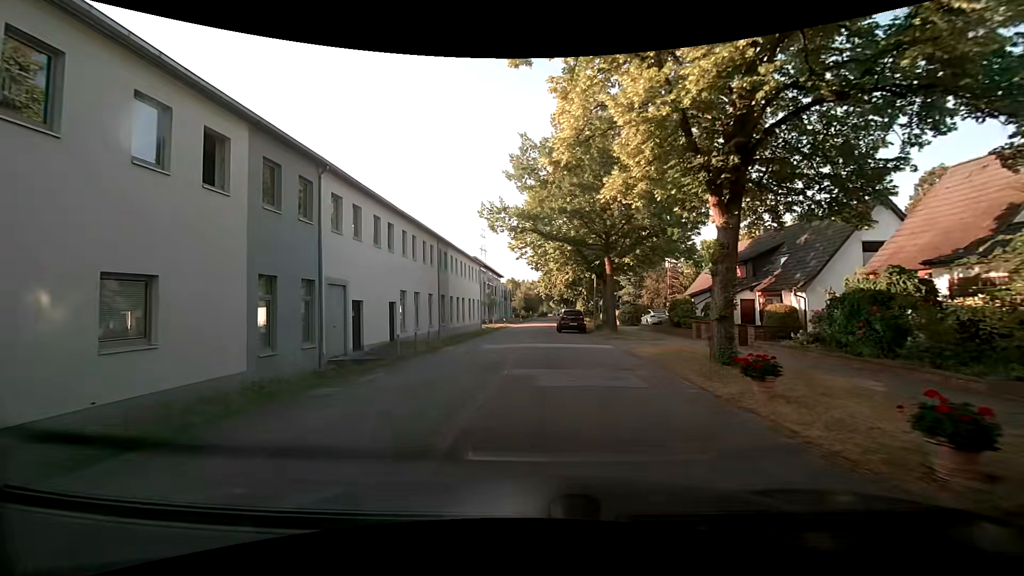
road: residential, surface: asphalt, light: Day
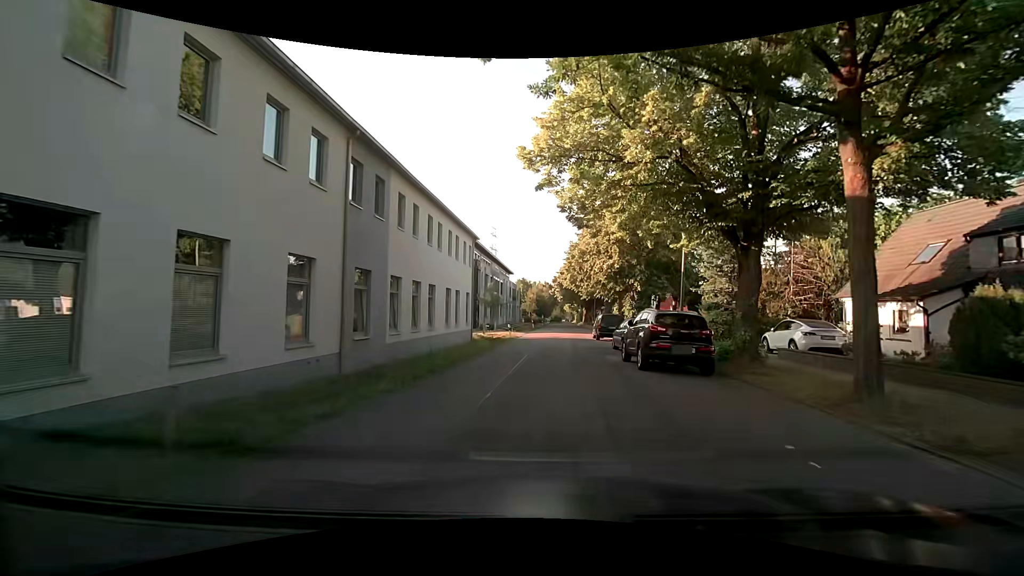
(-0.9, +20.6) m; -1°
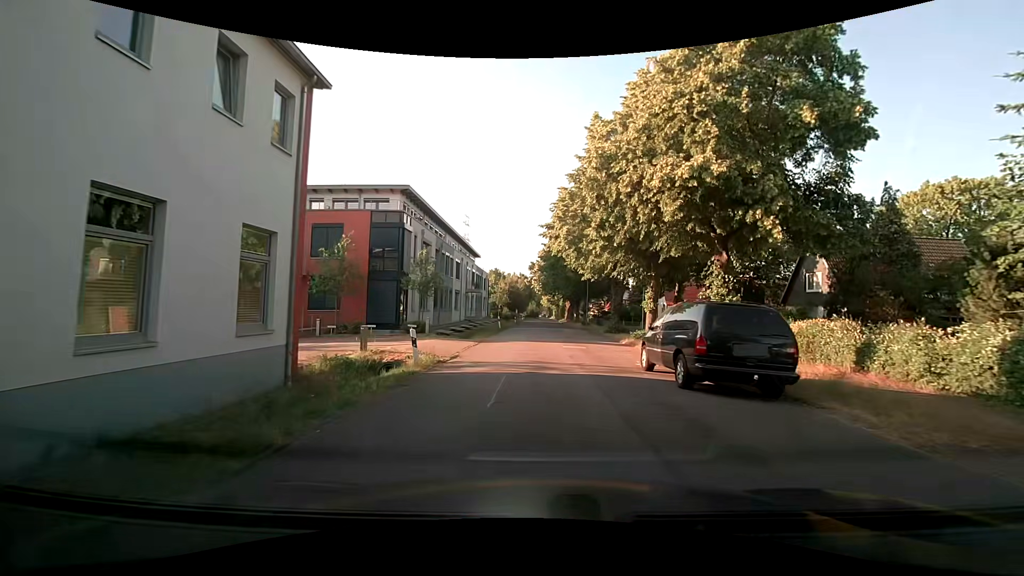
(+0.4, +23.0) m; +2°
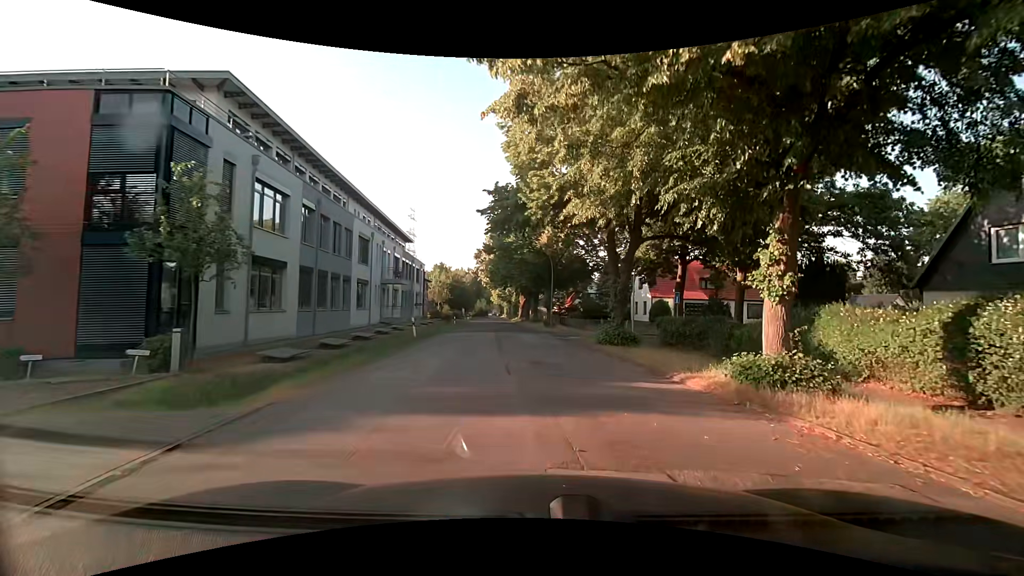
(+0.6, +17.3) m; +6°
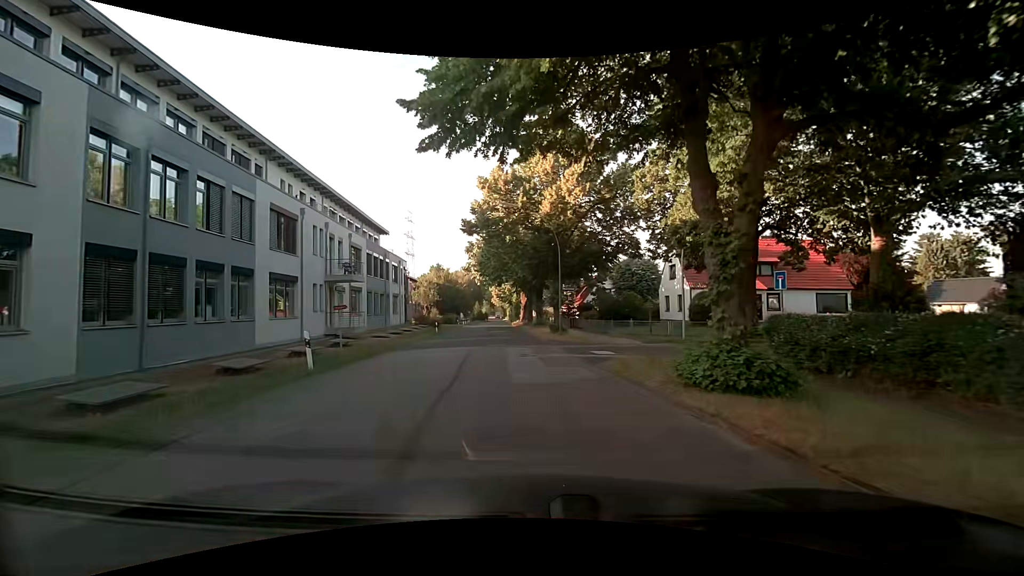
(+0.3, +12.1) m; 0°
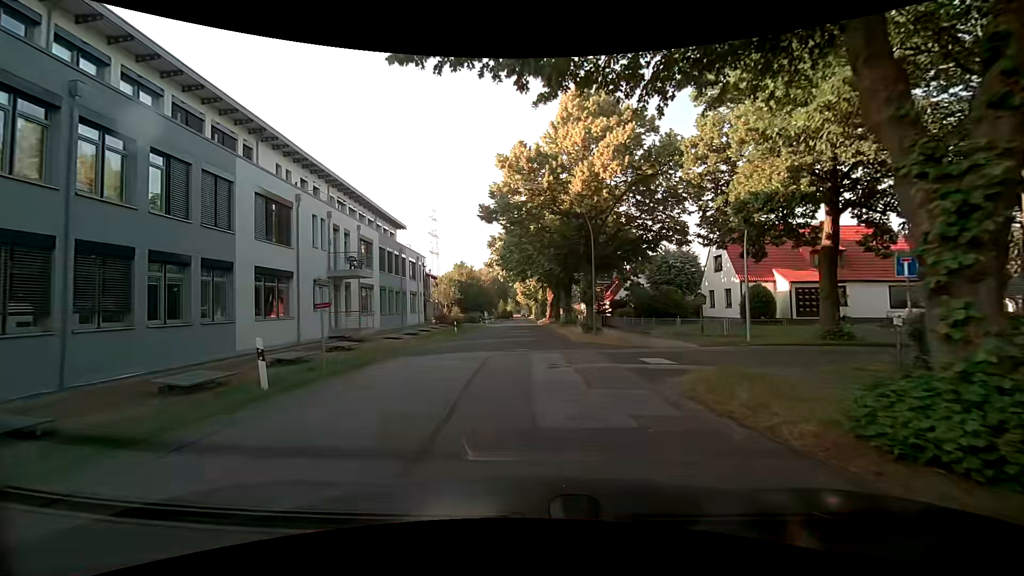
(-0.1, +3.9) m; -4°
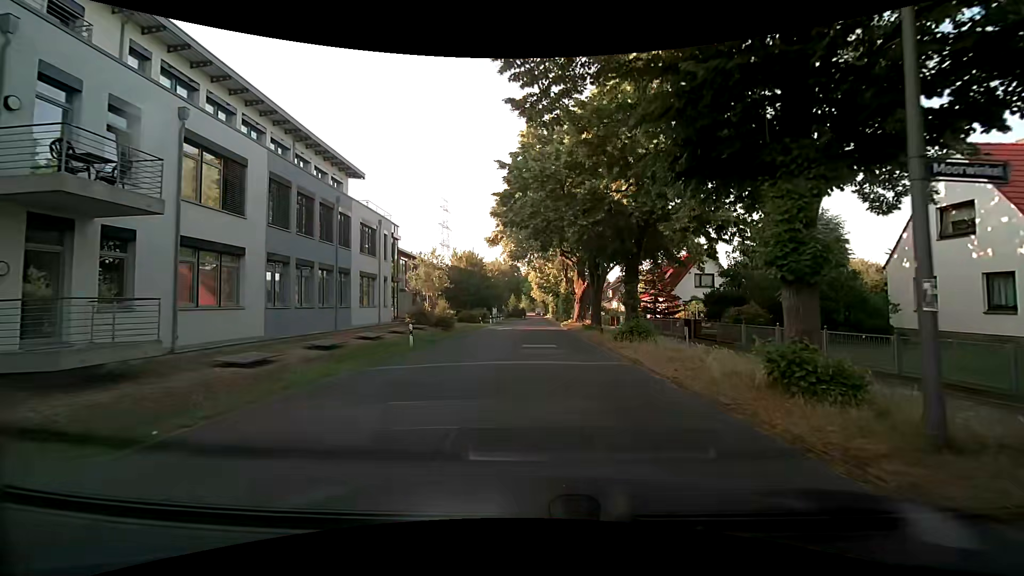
(-0.6, +19.5) m; -2°
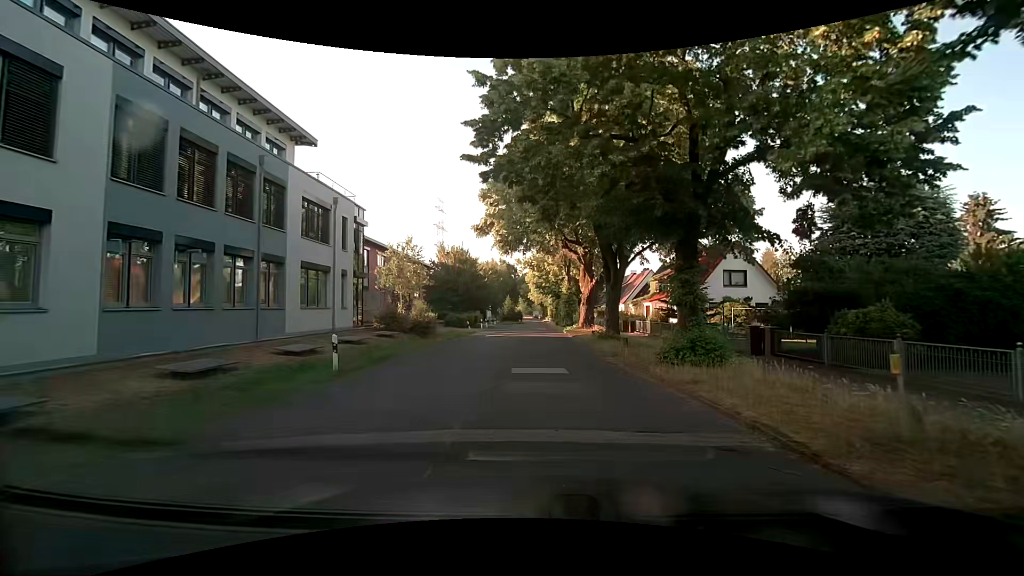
(0.0, +7.7) m; 0°
(0, +10) (0, +20) (+1, +30) (+1, +40) (+1, +50) (+1, +60) (+1, +70) (+1, +80) (+1, +90) (+1, +100) m
